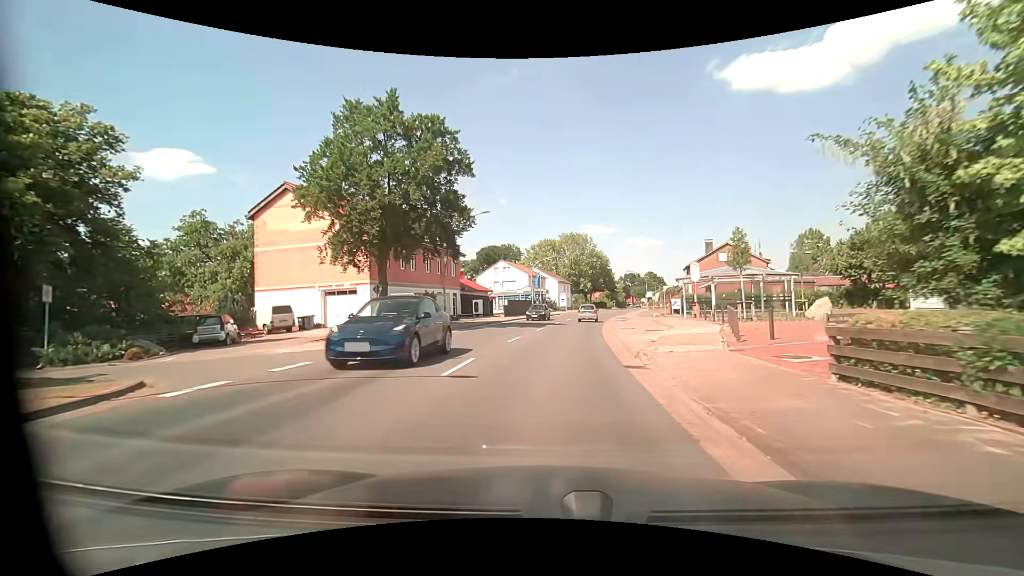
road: secondary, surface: asphalt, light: Day
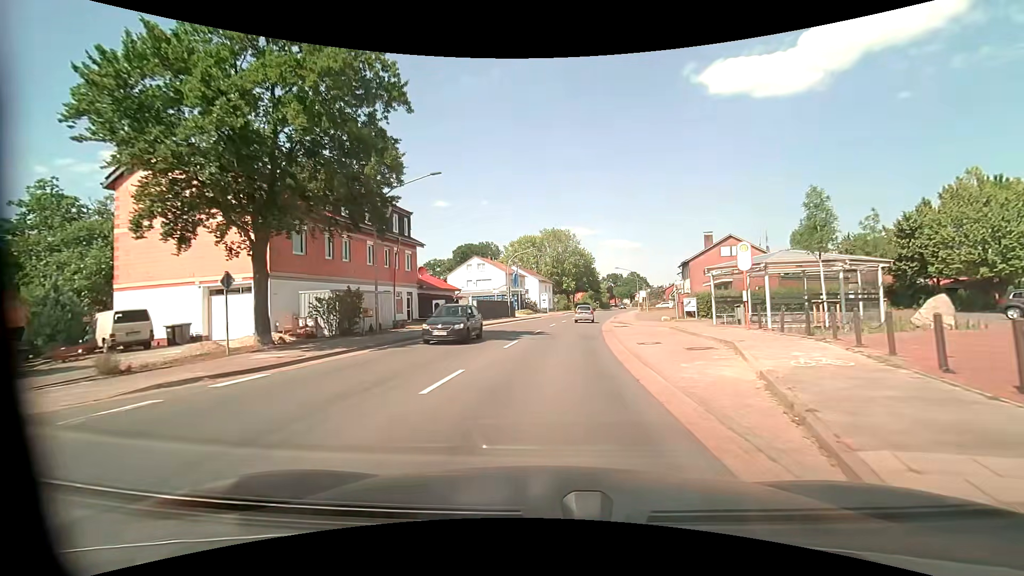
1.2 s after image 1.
(+0.1, +10.6) m; +2°
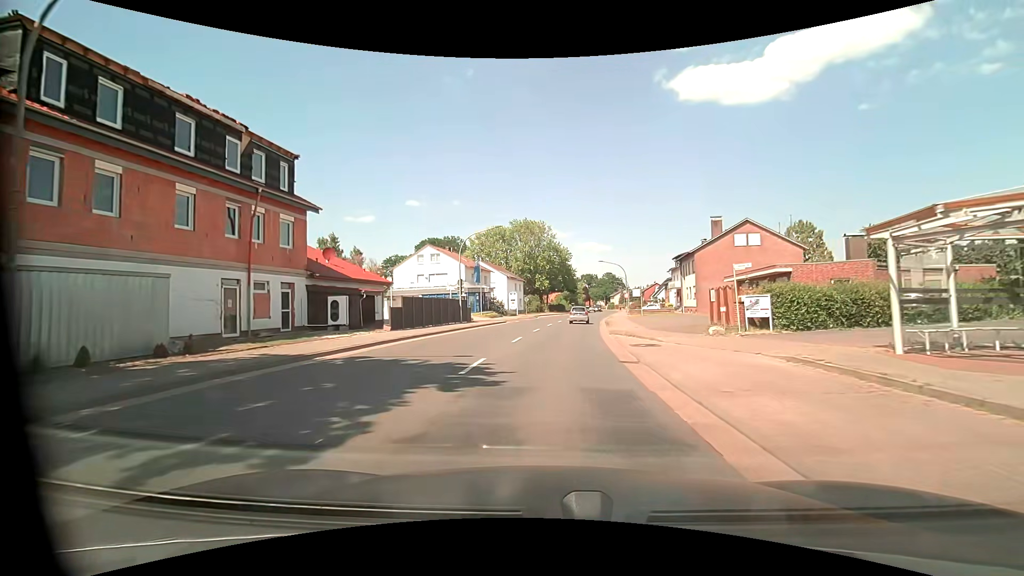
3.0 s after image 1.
(+0.5, +15.8) m; +3°
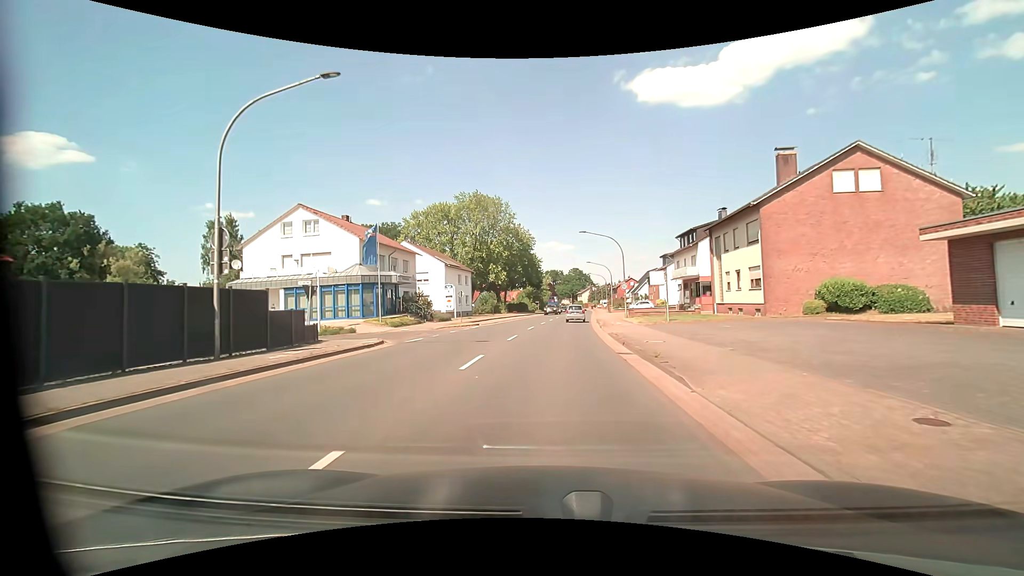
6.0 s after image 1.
(+1.4, +26.3) m; +4°
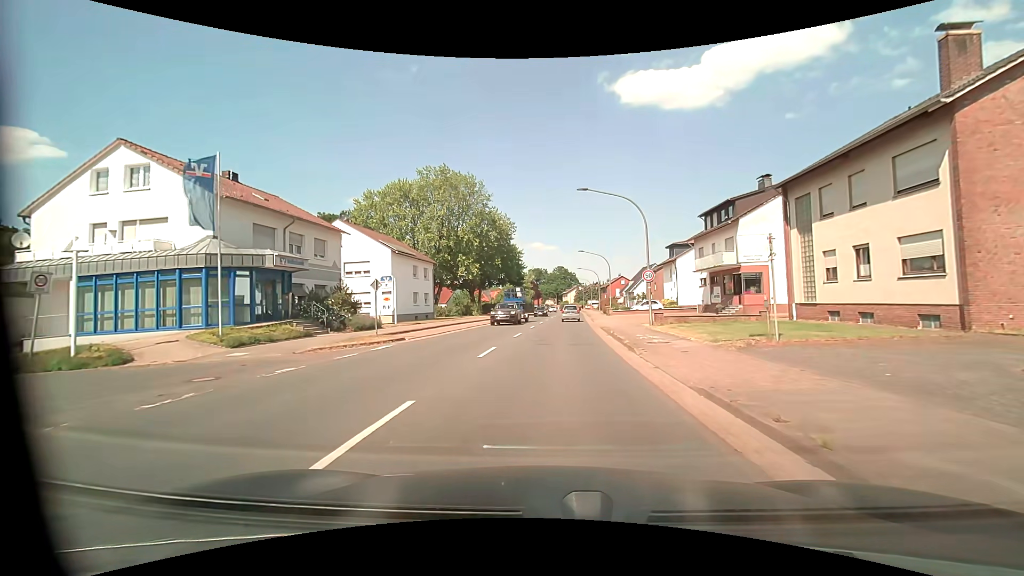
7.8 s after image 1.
(+0.4, +15.8) m; +2°
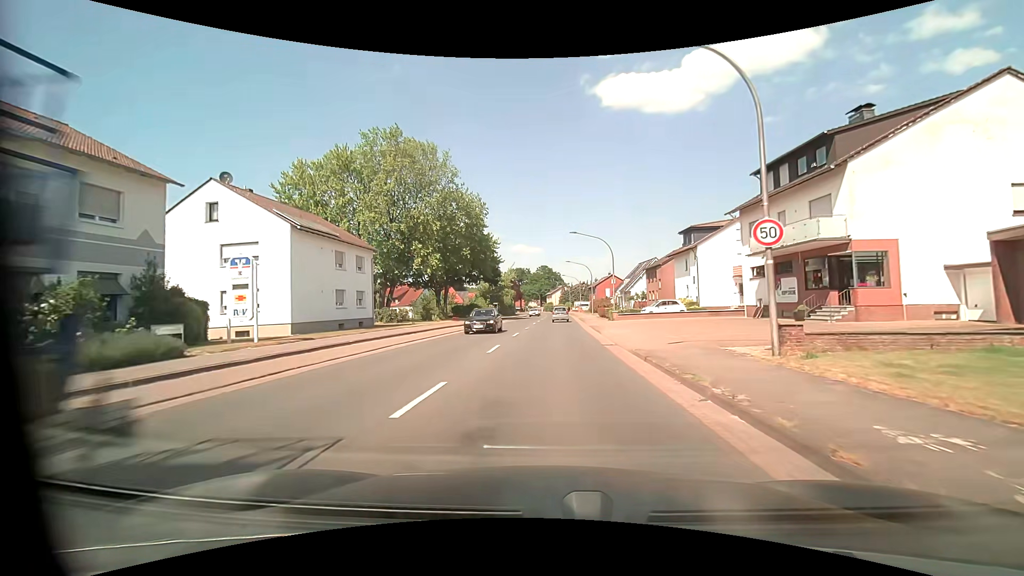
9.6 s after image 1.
(+0.3, +15.9) m; +2°
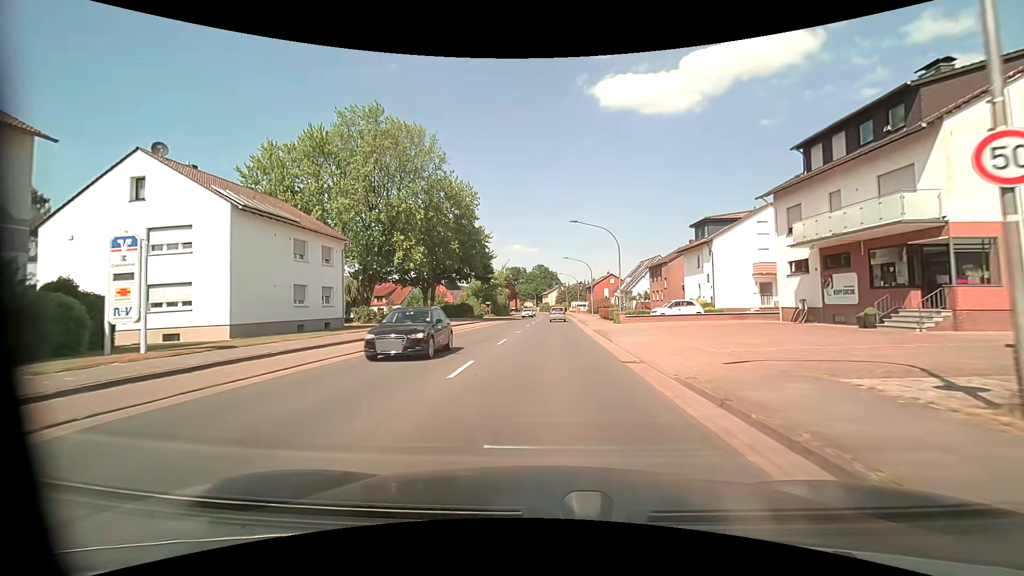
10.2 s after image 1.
(0.0, +5.7) m; 0°
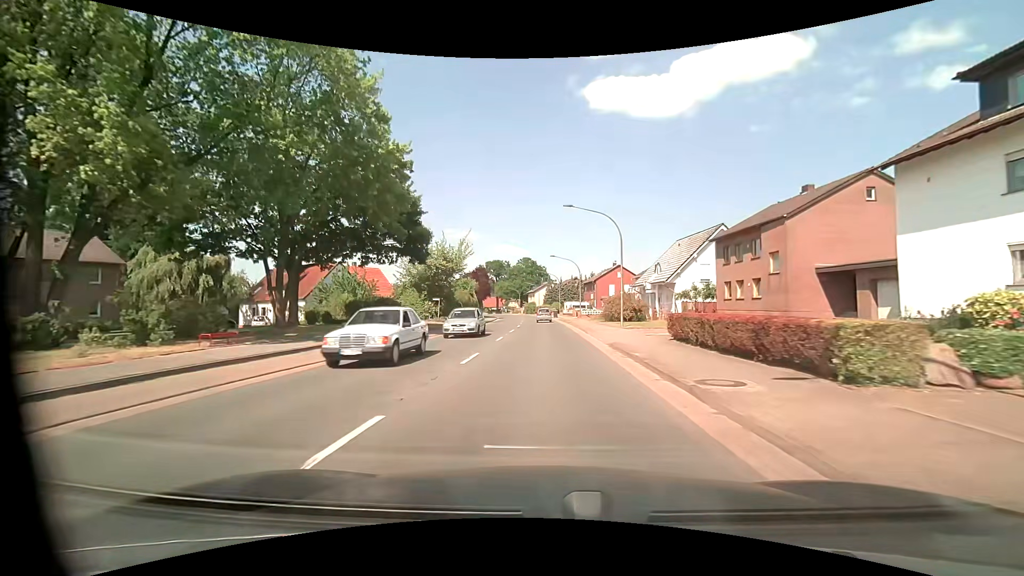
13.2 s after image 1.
(+0.7, +34.2) m; +2°
(0, +10) (0, +20) (0, +30) (0, +40) (-1, +50) (-1, +60) (-1, +70) (-2, +80) (-3, +90) (-4, +100) m
